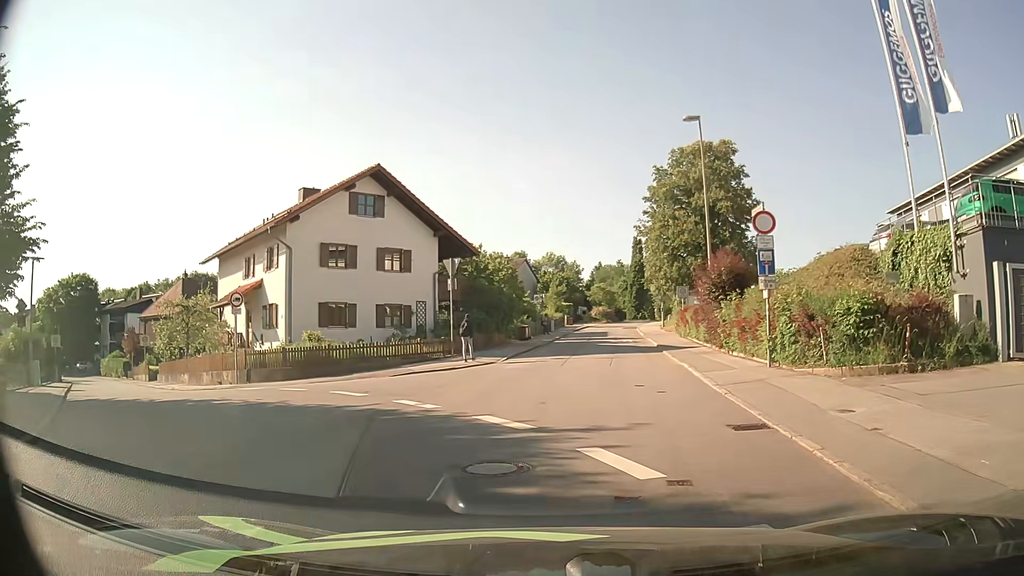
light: Day
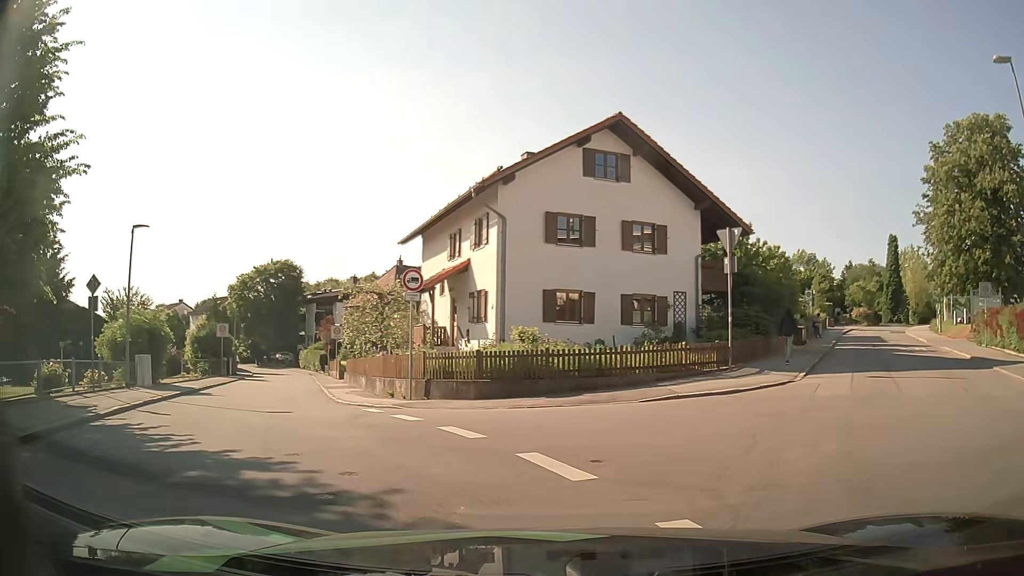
(-1.5, +7.8) m; -20°
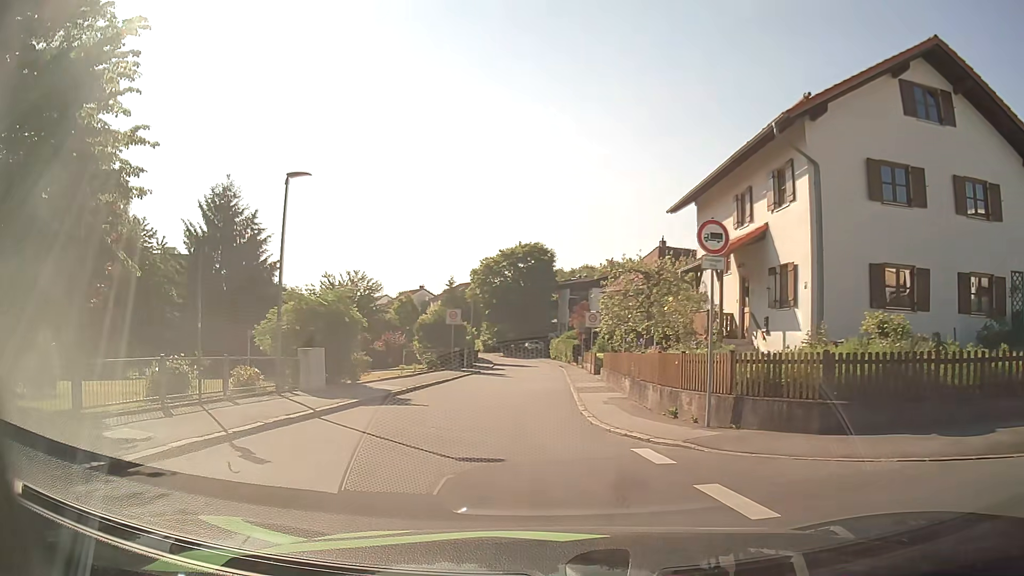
(-1.5, +6.6) m; -23°
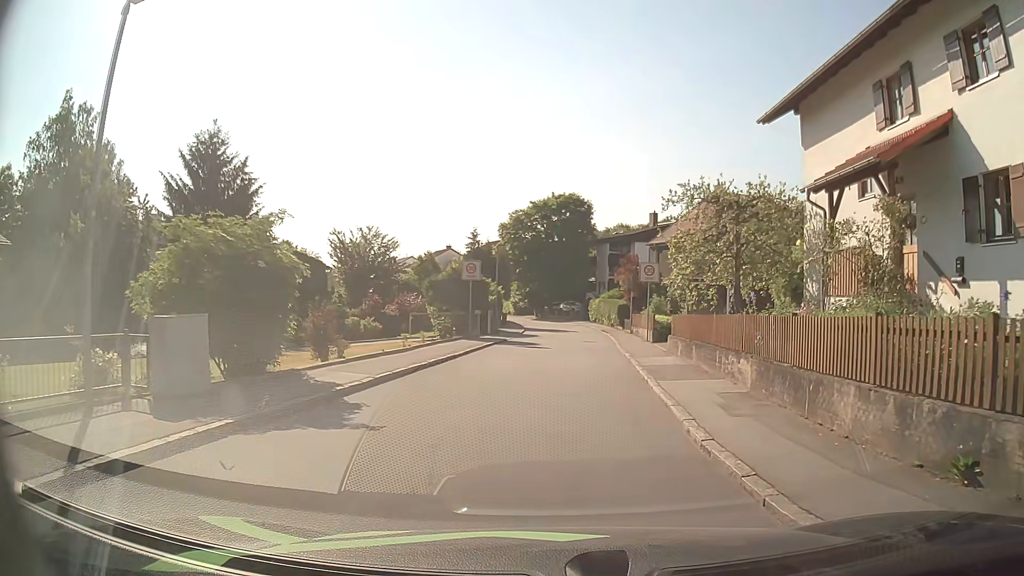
(-0.4, +8.5) m; -1°
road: residential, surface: asphalt
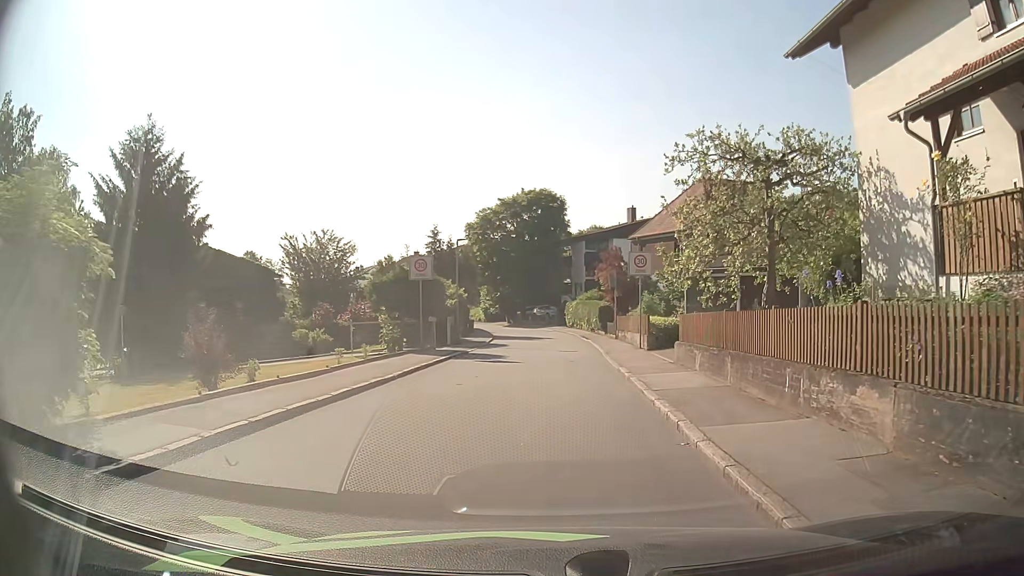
(+0.1, +5.8) m; +2°
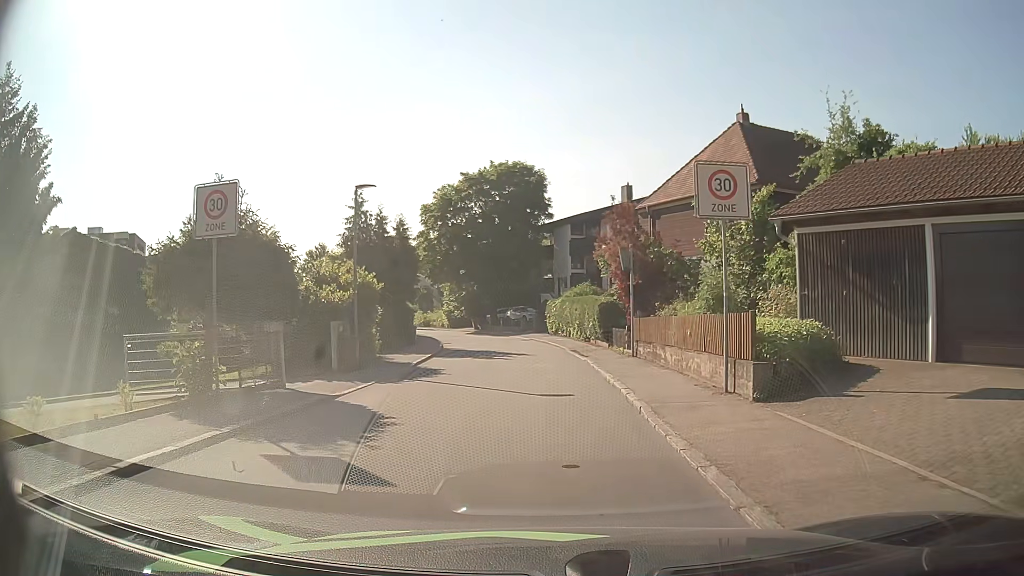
(0.0, +14.5) m; 0°
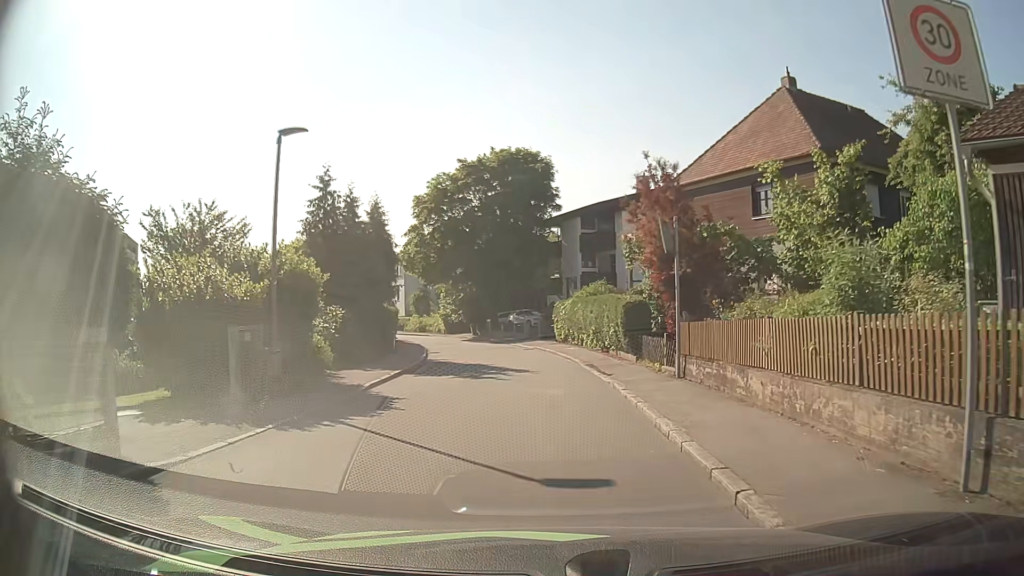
(0.0, +6.3) m; 0°
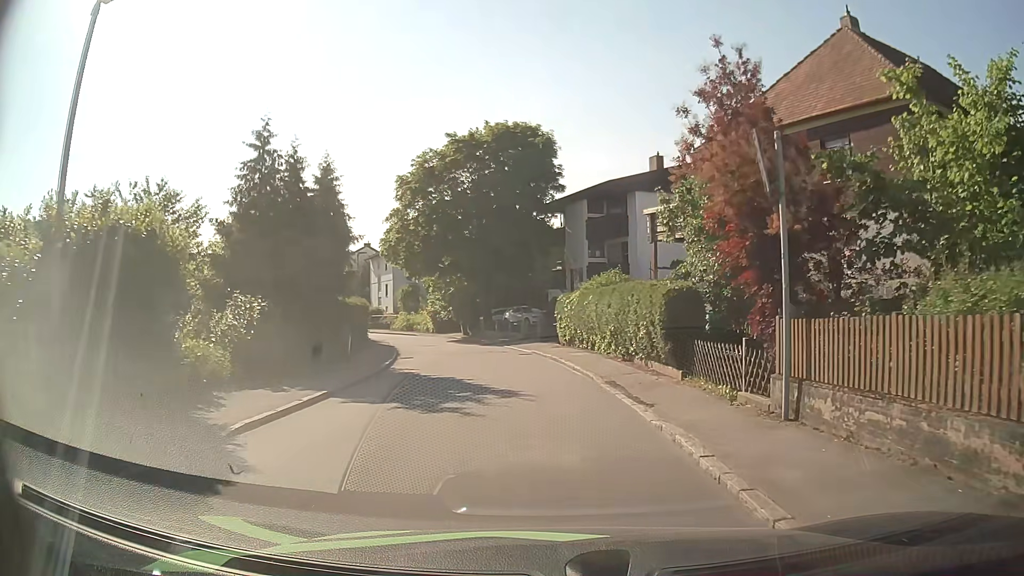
(-0.1, +6.6) m; -1°
(0, +10) (0, +20) (-2, +30) (-5, +39) (-9, +49) (-14, +57) (-19, +66) (-25, +74) (-31, +82) (-37, +90) m
